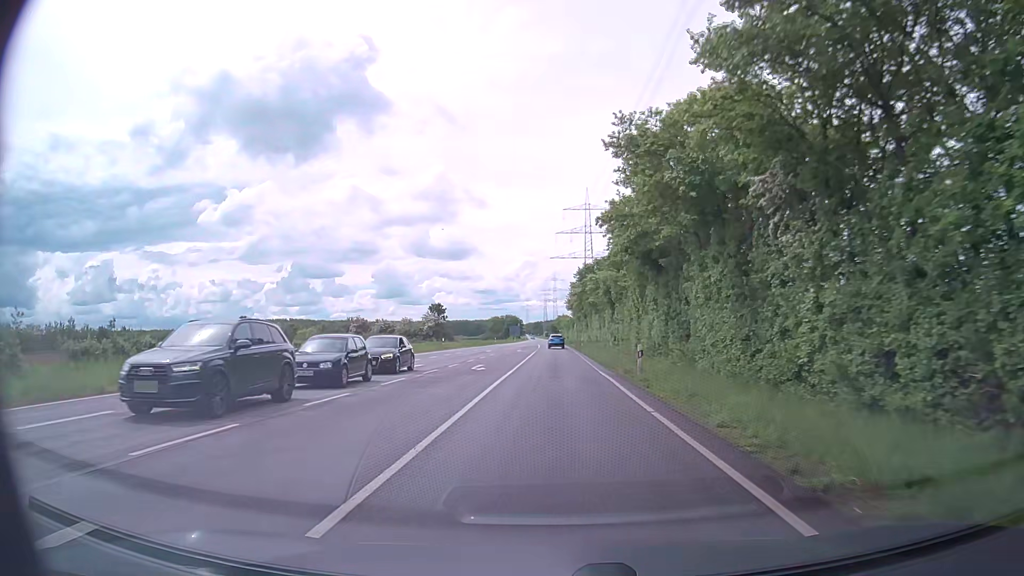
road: secondary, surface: asphalt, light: Day
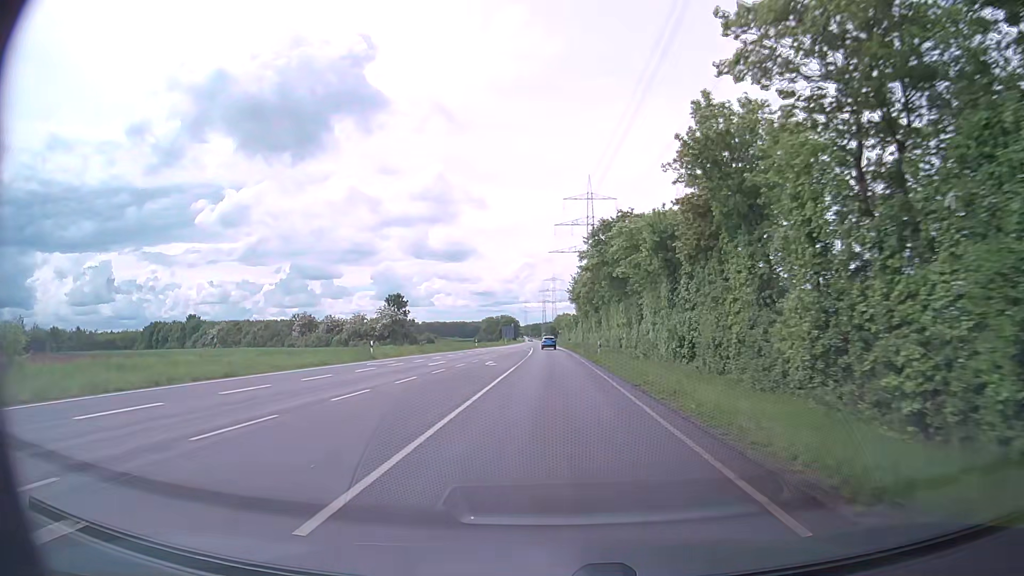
(-0.1, +28.8) m; 0°
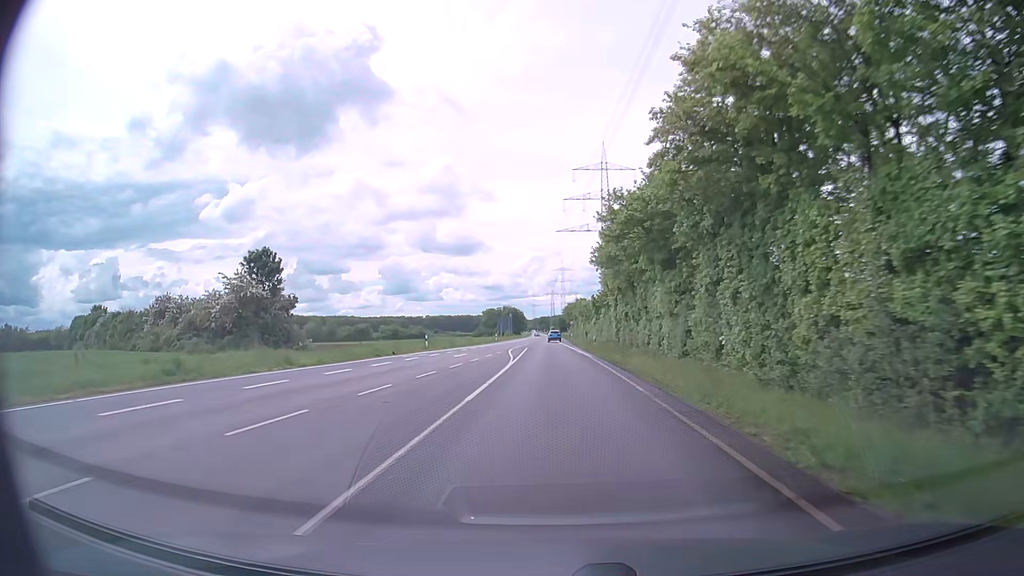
(-0.2, +42.1) m; -1°
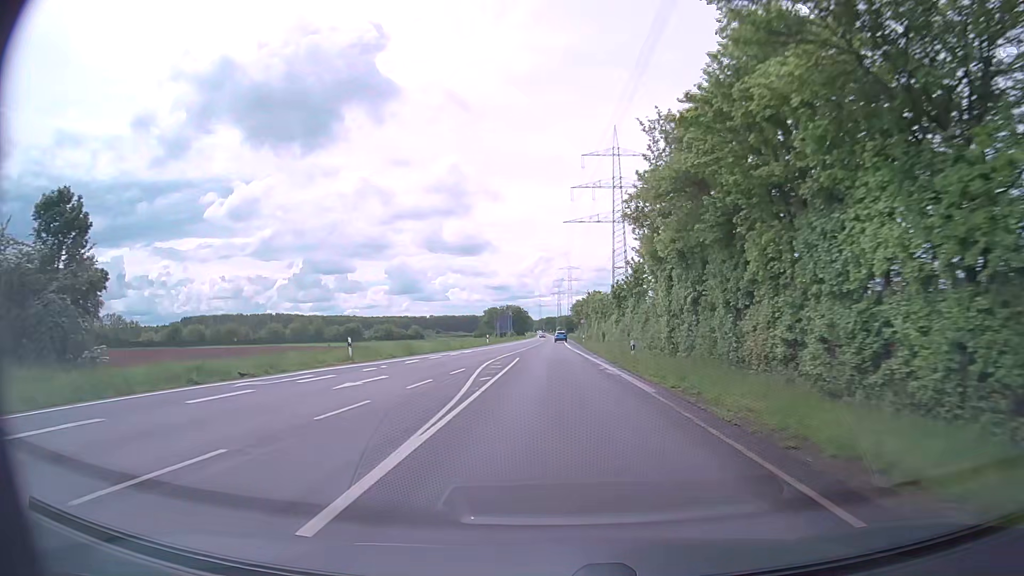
(-0.1, +21.8) m; 0°
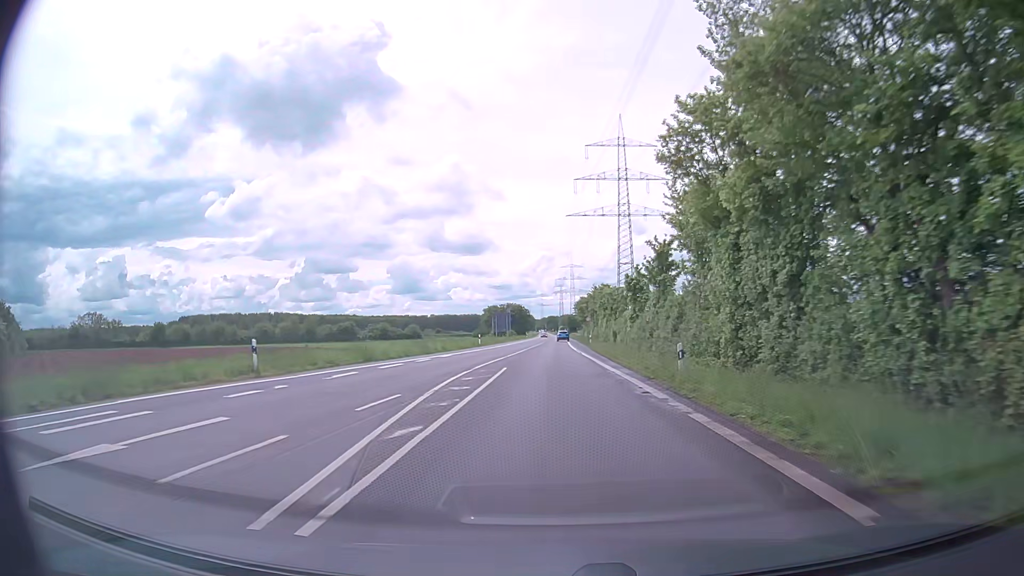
(0.0, +11.0) m; -1°
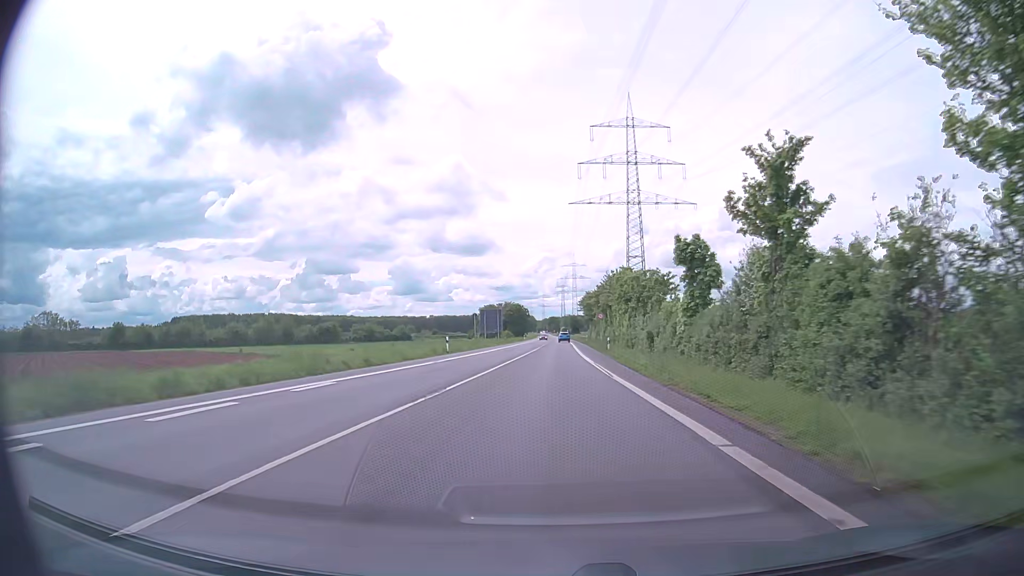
(+0.1, +22.0) m; 0°
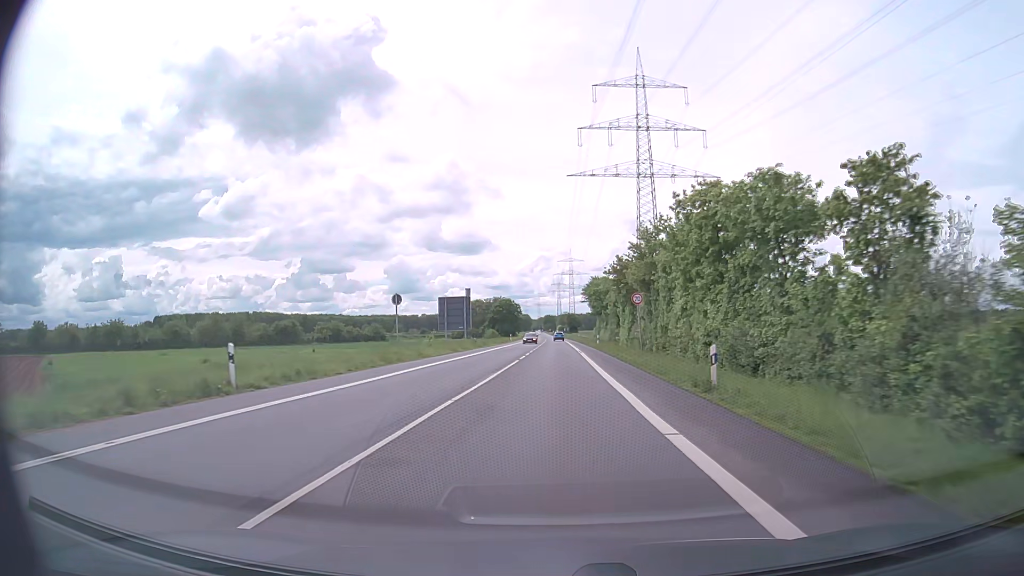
(0.0, +32.9) m; 0°
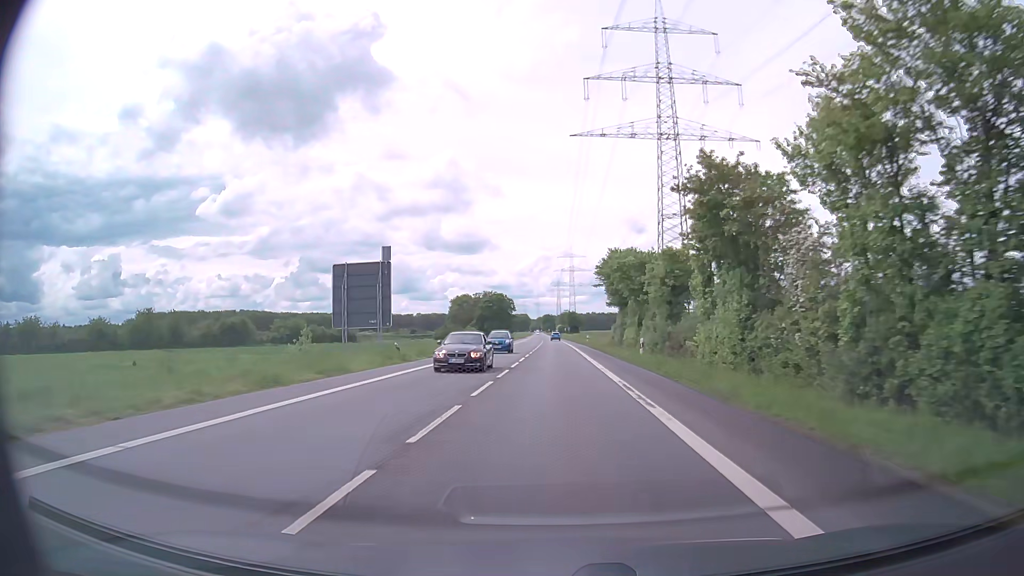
(0.0, +32.7) m; 0°
(0, +10) (0, +20) (0, +30) (0, +40) (0, +50) (0, +60) (0, +70) (0, +80) (0, +90) (0, +100) m
